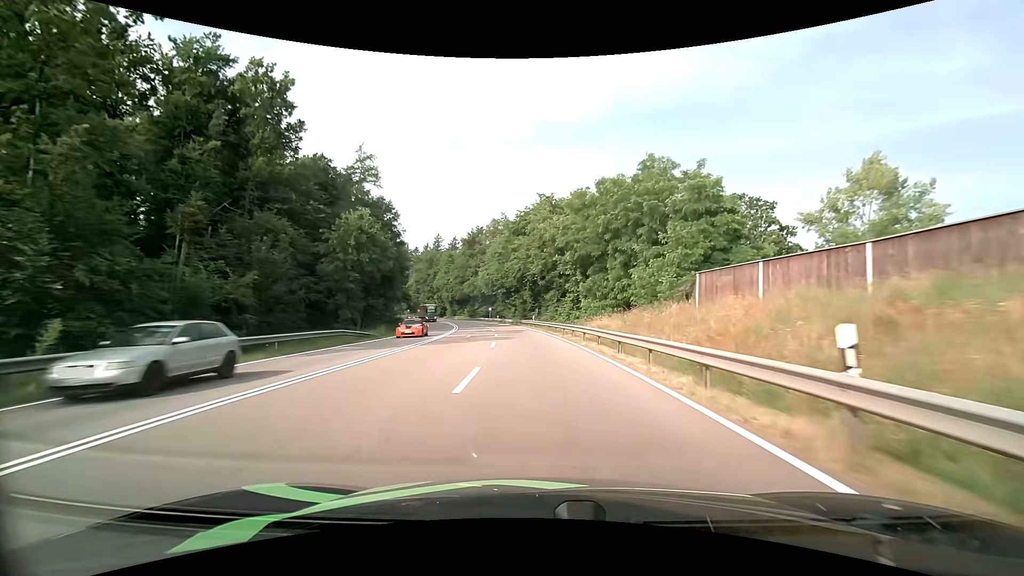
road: secondary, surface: asphalt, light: Day
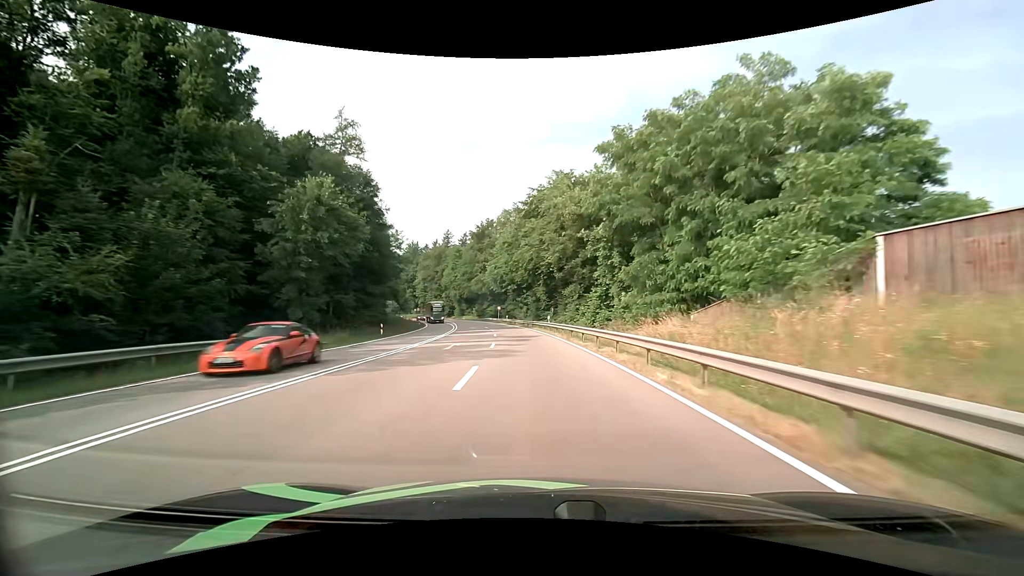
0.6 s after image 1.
(-0.2, +11.8) m; -2°
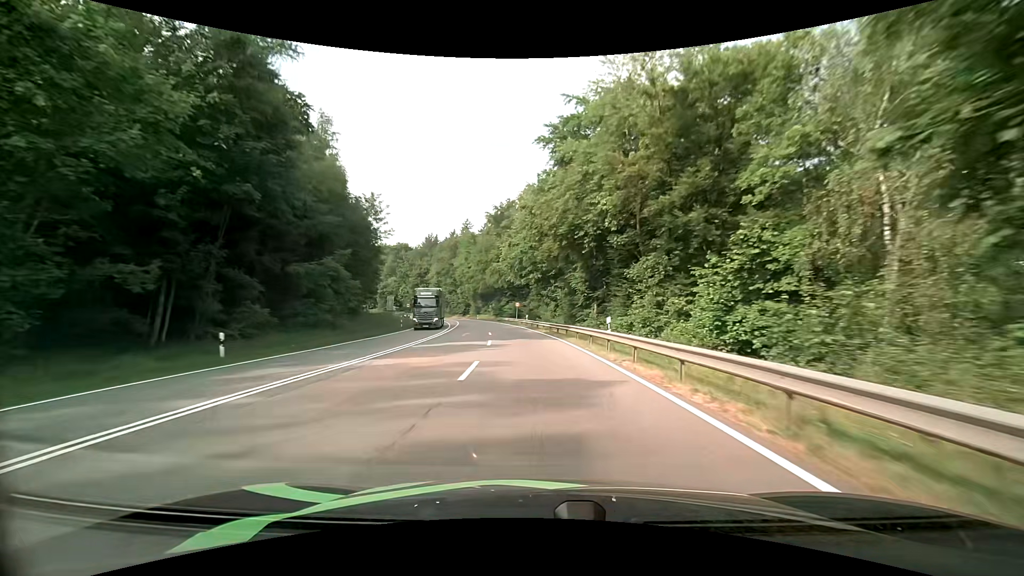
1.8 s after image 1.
(-0.7, +22.9) m; -3°
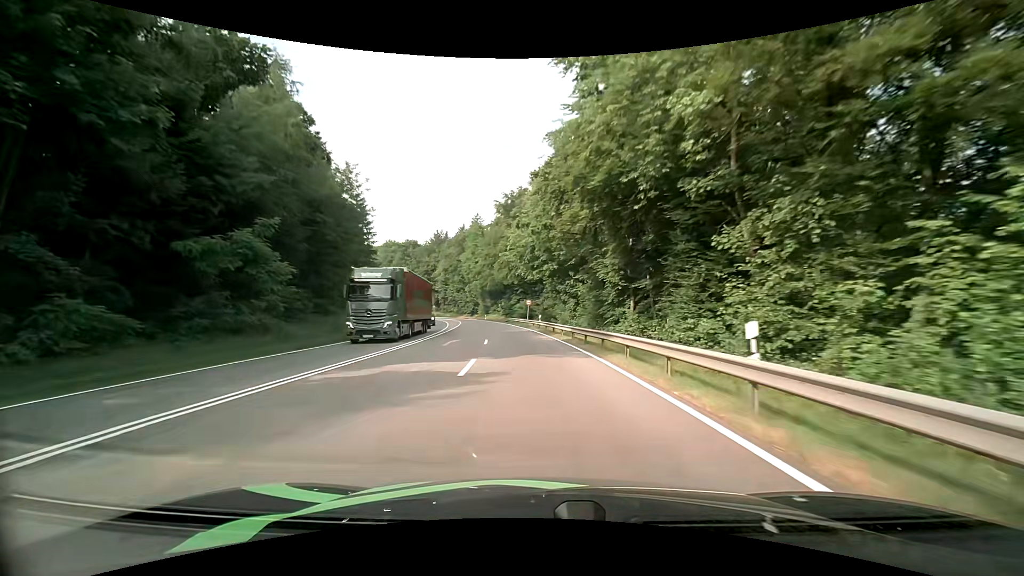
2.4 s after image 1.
(-0.1, +11.2) m; -1°
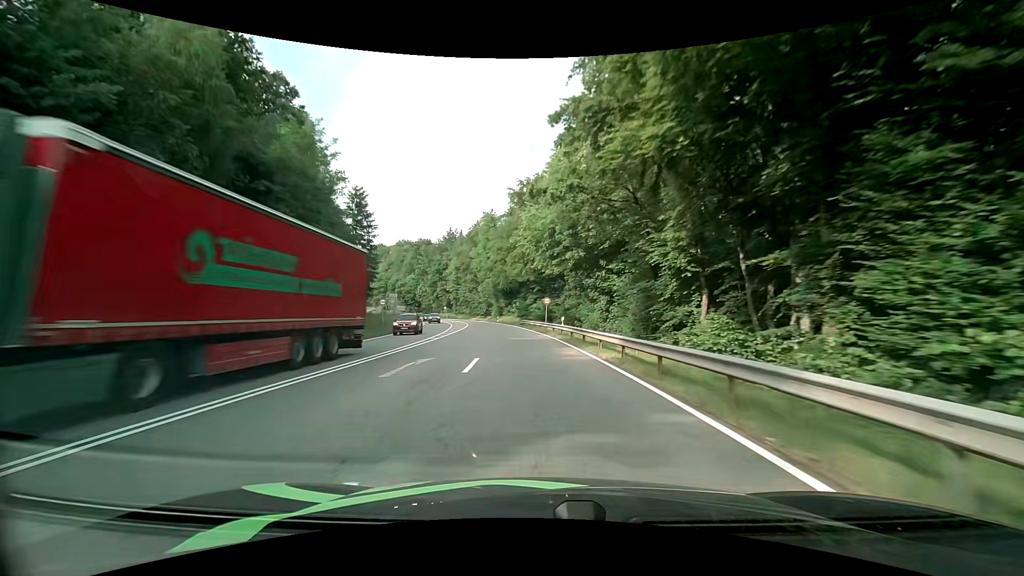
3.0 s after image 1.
(-0.2, +11.0) m; -1°
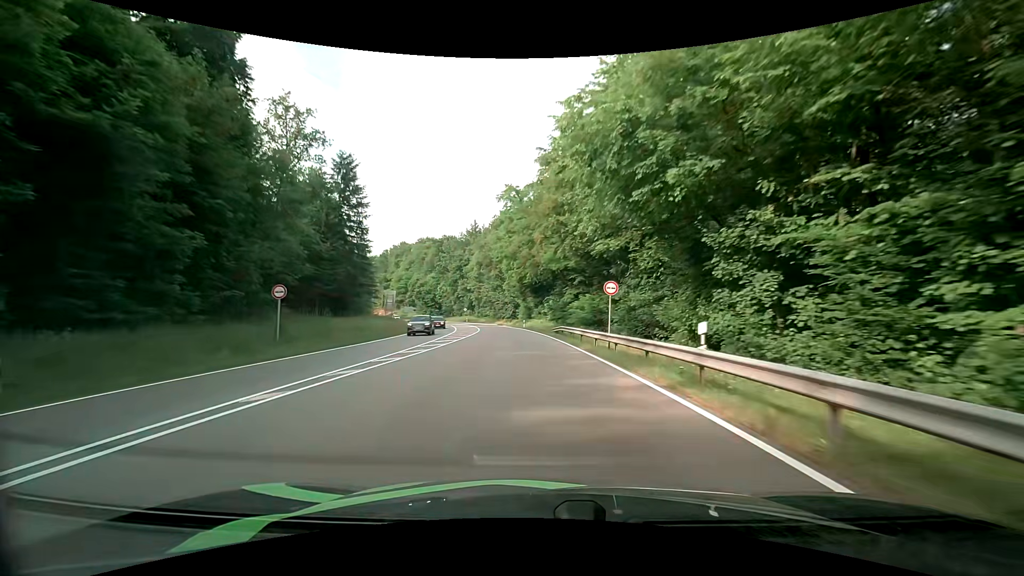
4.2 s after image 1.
(-1.0, +22.3) m; -5°
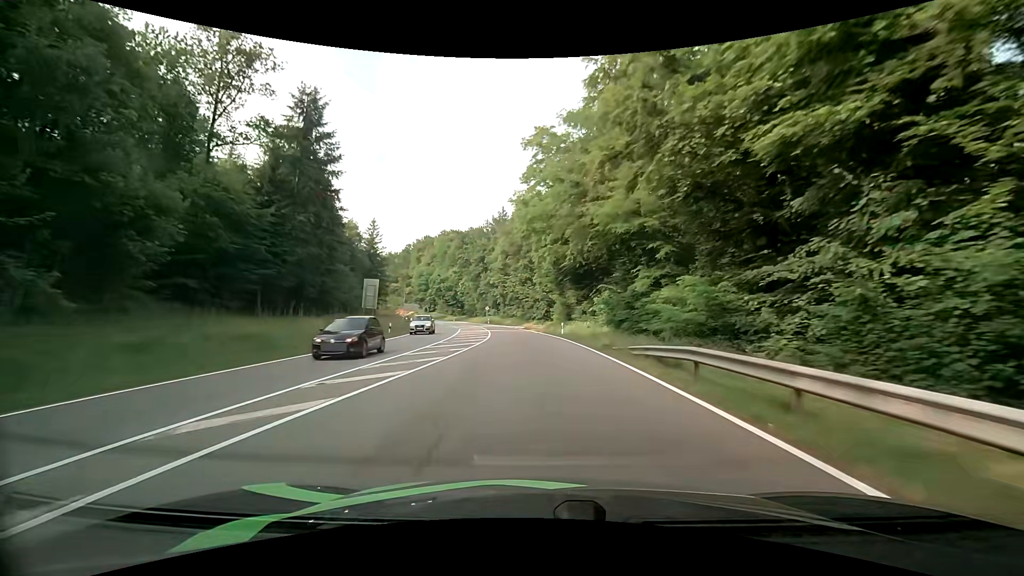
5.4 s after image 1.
(-0.8, +22.8) m; -4°
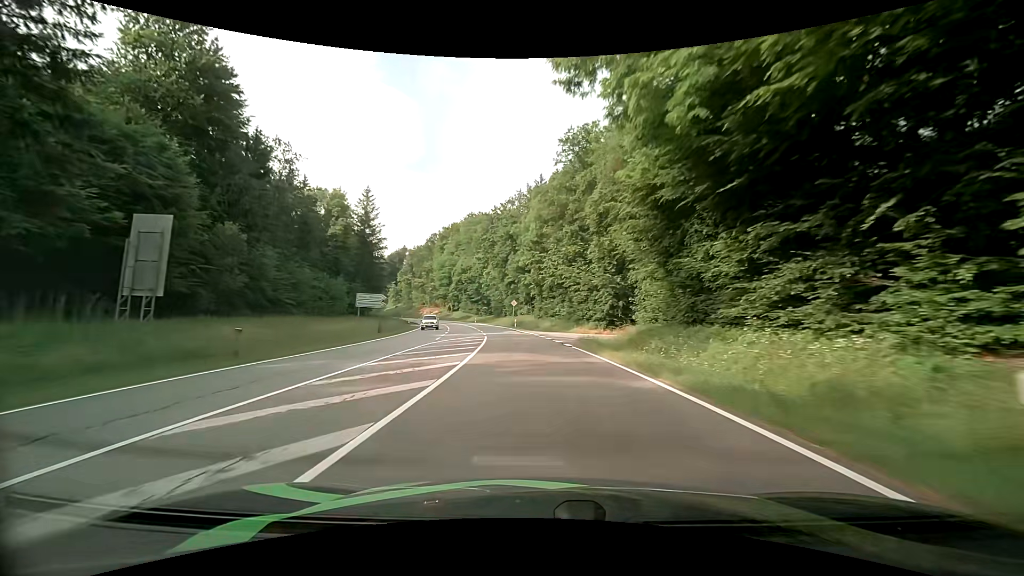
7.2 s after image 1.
(-1.2, +34.9) m; -5°
(0, +10) (-1, +20) (-1, +30) (-2, +40) (-4, +50) (-6, +60) (-8, +69) (-10, +79) (-12, +89) (-15, +99) m
